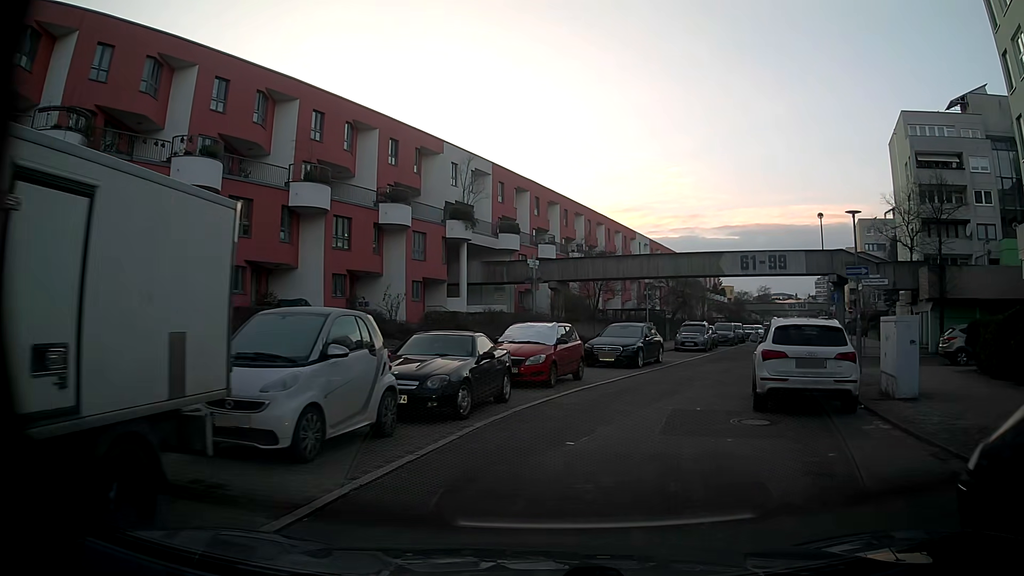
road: residential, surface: asphalt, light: Day
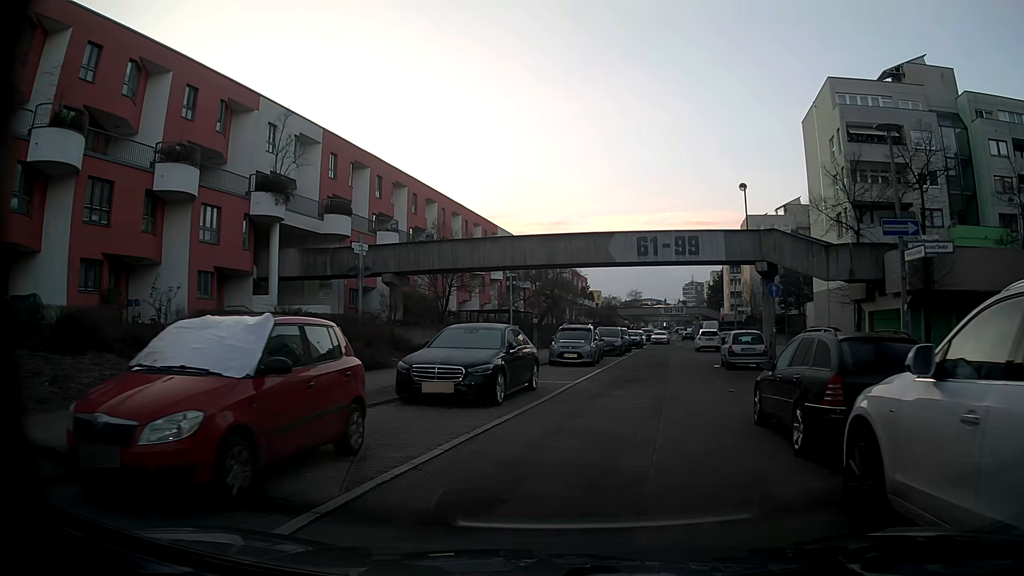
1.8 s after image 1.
(+1.0, +10.5) m; +12°
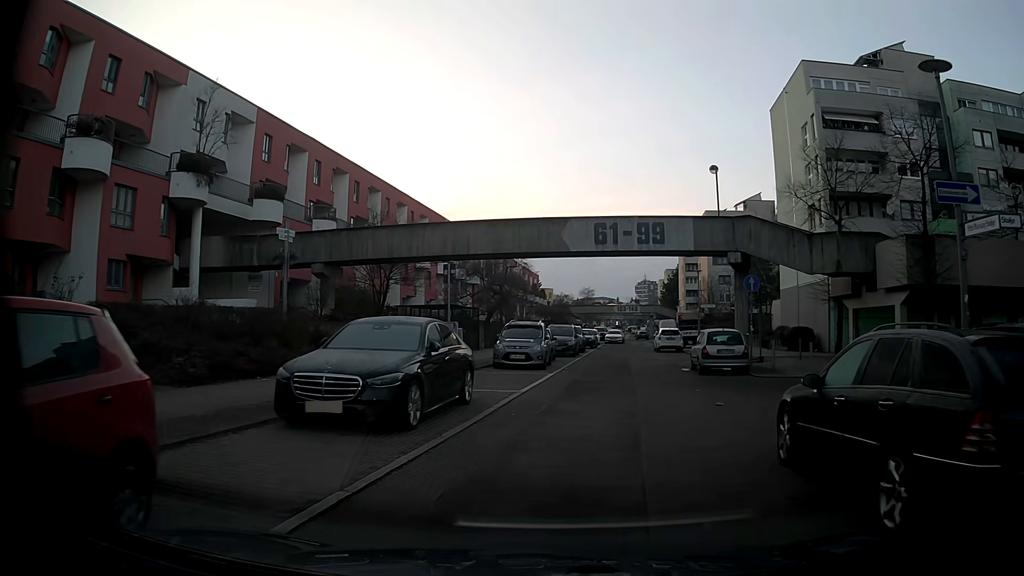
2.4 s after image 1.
(+0.1, +3.5) m; +6°
